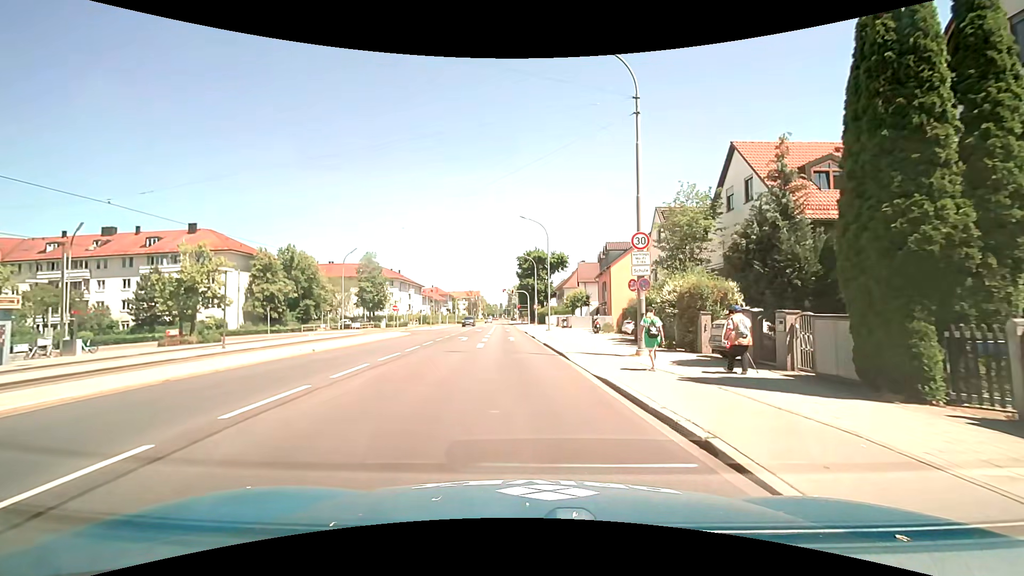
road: tertiary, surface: asphalt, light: Day
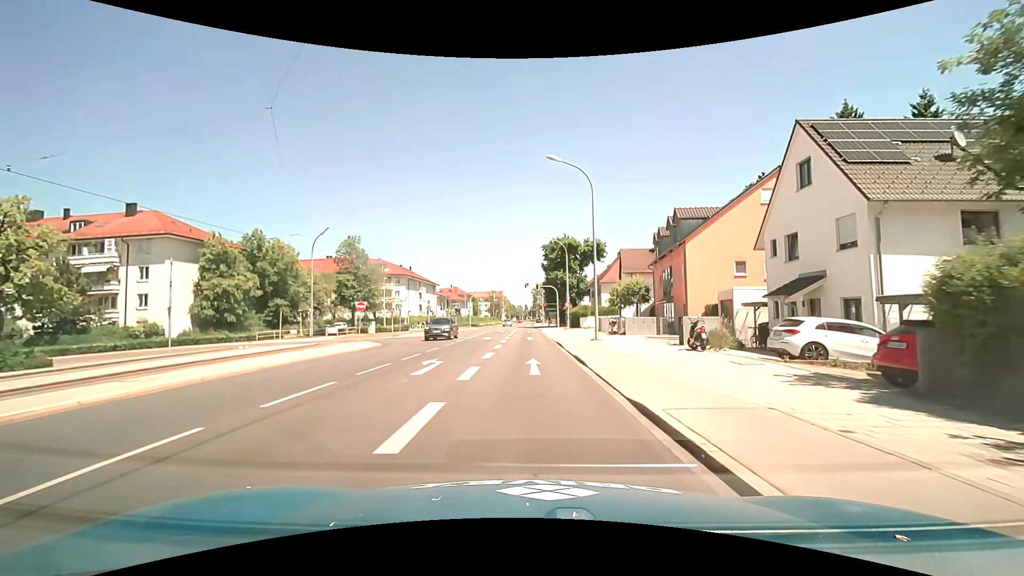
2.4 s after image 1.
(-0.3, +17.3) m; -3°
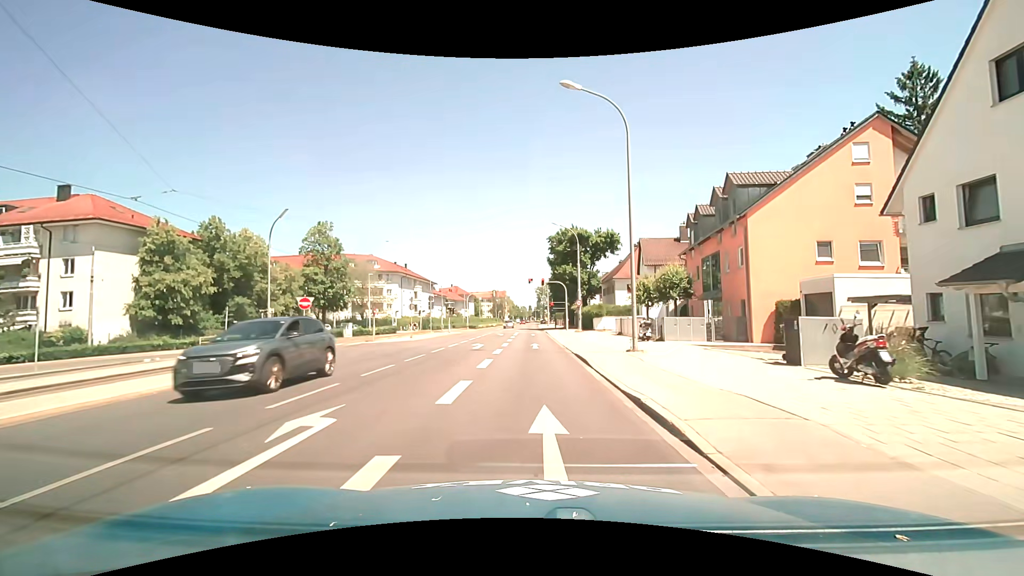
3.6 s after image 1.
(0.0, +9.1) m; 0°
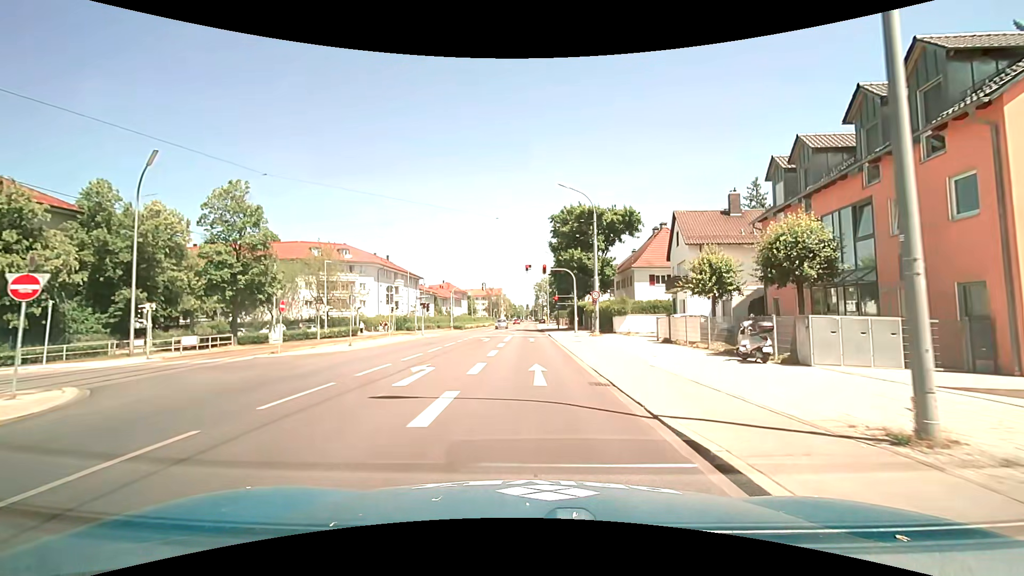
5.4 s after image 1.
(-0.1, +13.8) m; 0°
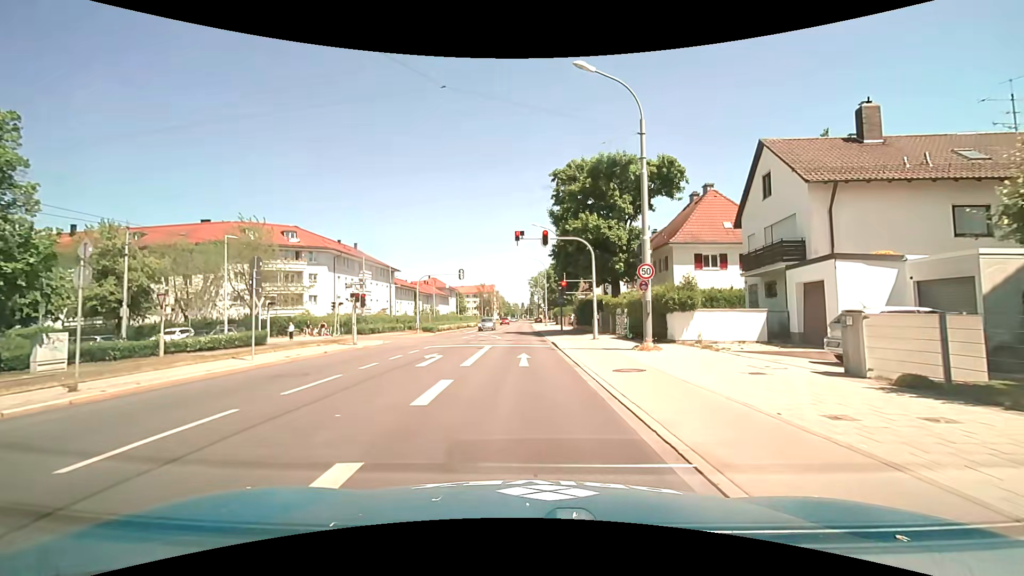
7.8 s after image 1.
(+0.1, +16.5) m; 0°
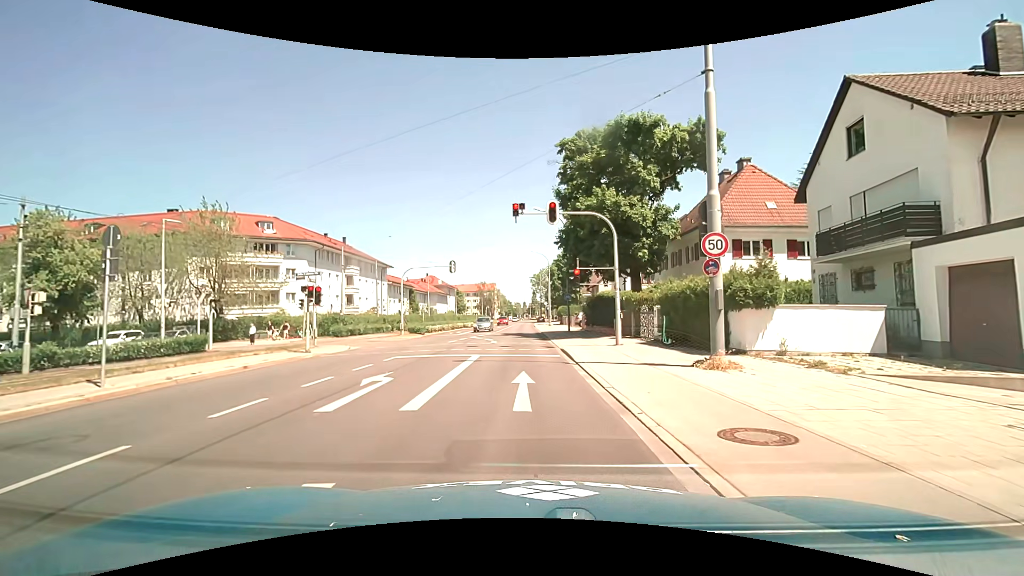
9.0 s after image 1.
(0.0, +6.5) m; +1°
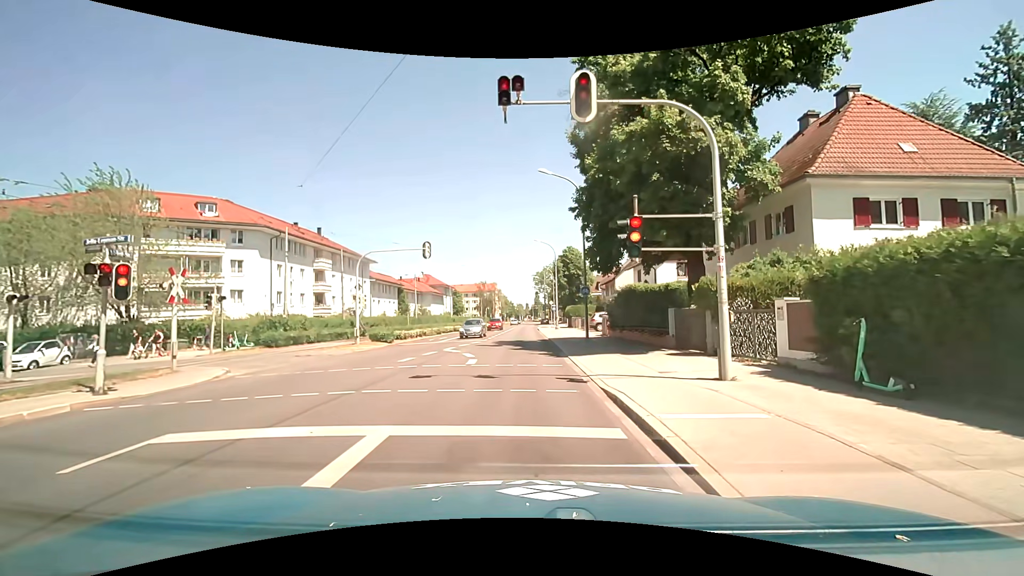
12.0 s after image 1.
(-0.1, +11.1) m; -1°
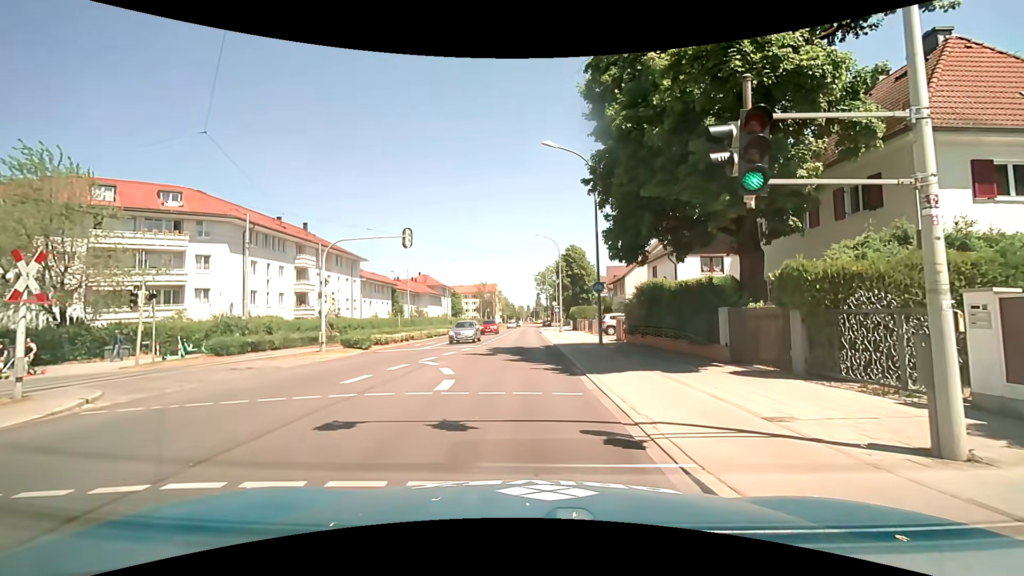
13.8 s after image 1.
(0.0, +5.2) m; 0°
(0, +10) (0, +20) (0, +30) (0, +40) (0, +50) (0, +60) (0, +70) (0, +80) (0, +90) (0, +100) m
